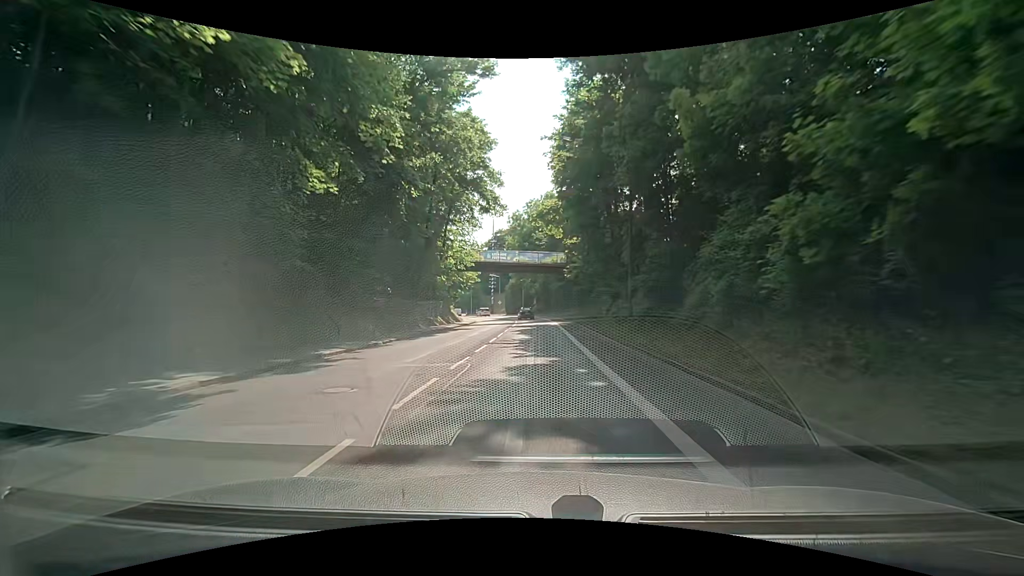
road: secondary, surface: asphalt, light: Day
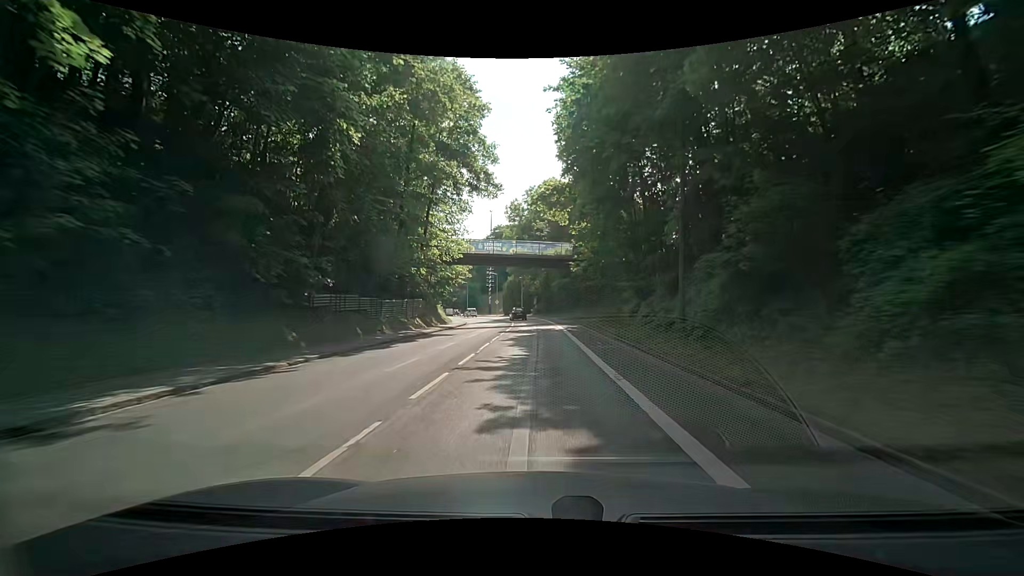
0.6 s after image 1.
(+0.1, +8.0) m; 0°
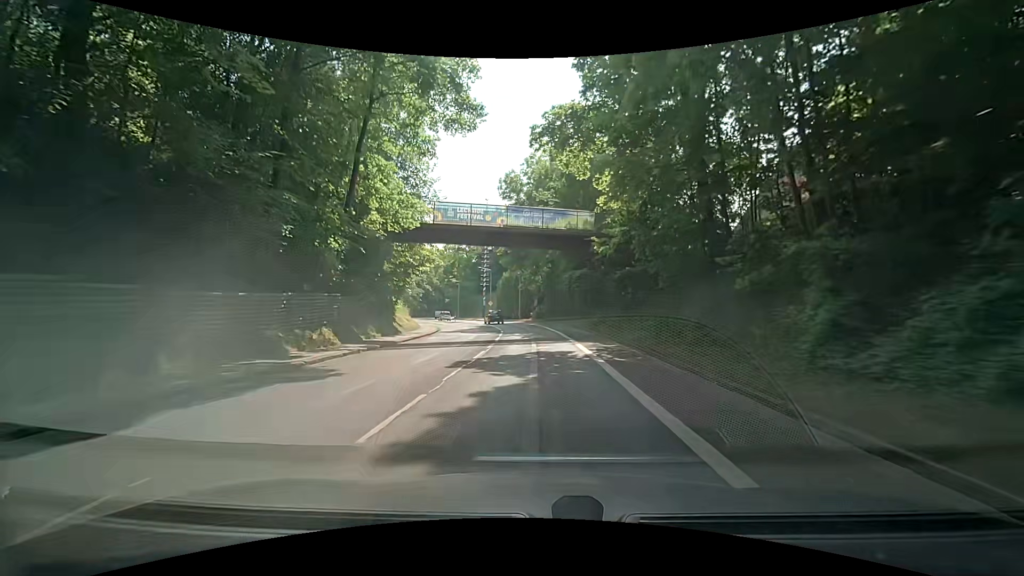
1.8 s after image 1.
(-0.2, +15.8) m; 0°
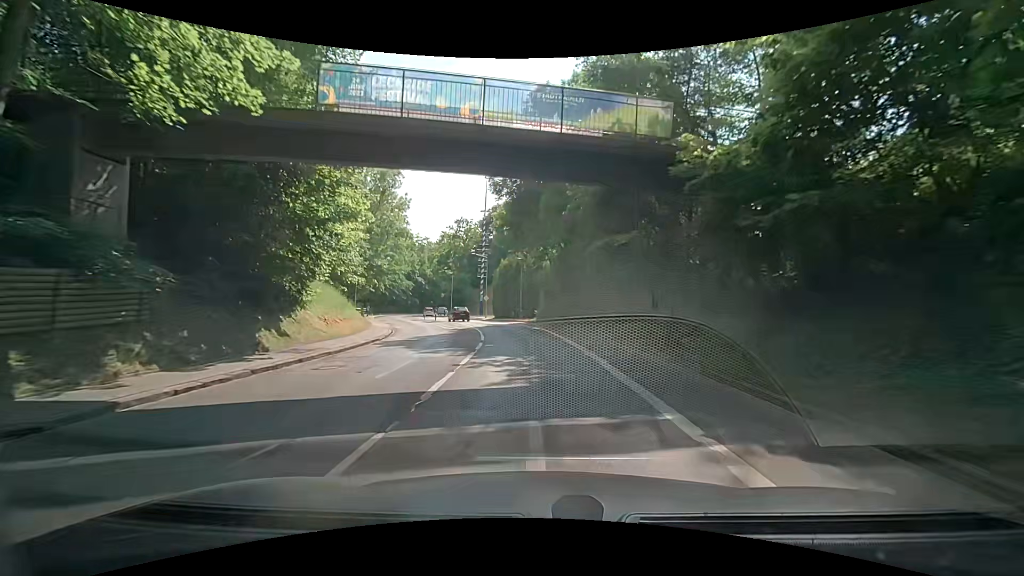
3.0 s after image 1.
(0.0, +15.4) m; 0°
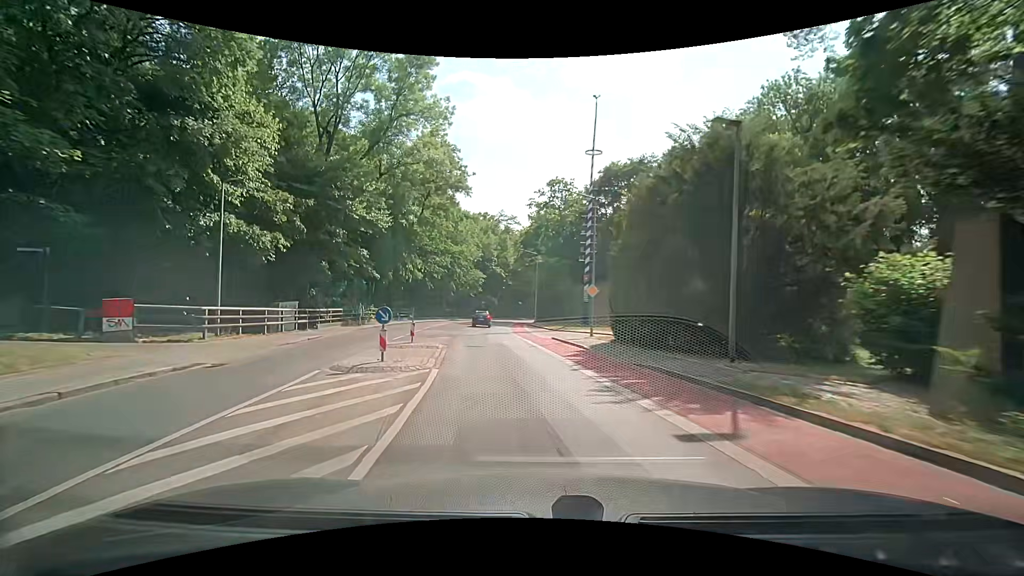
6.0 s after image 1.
(-3.2, +37.2) m; -12°
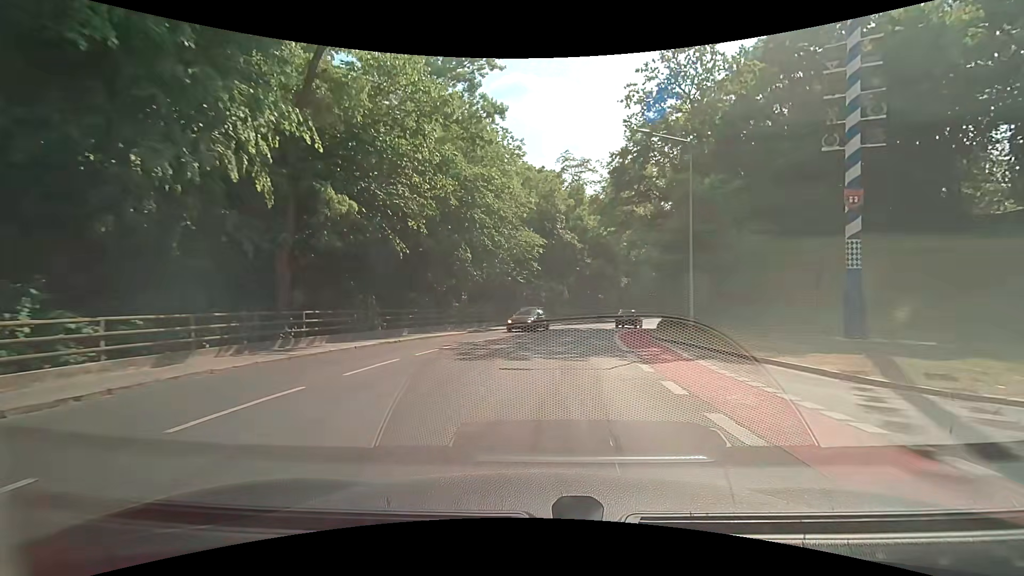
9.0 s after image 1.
(-3.9, +36.0) m; -8°
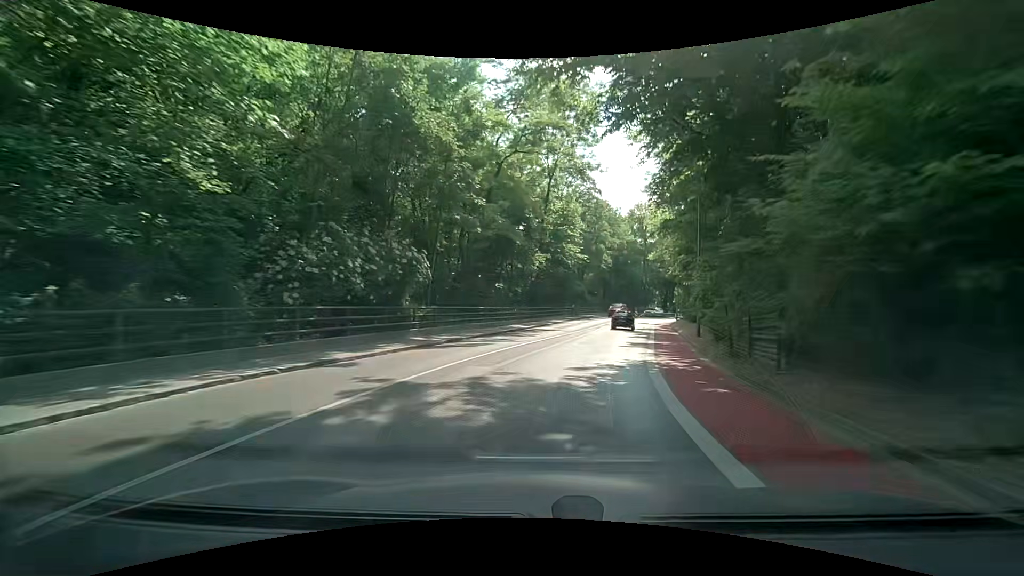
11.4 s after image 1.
(+2.5, +28.5) m; +12°
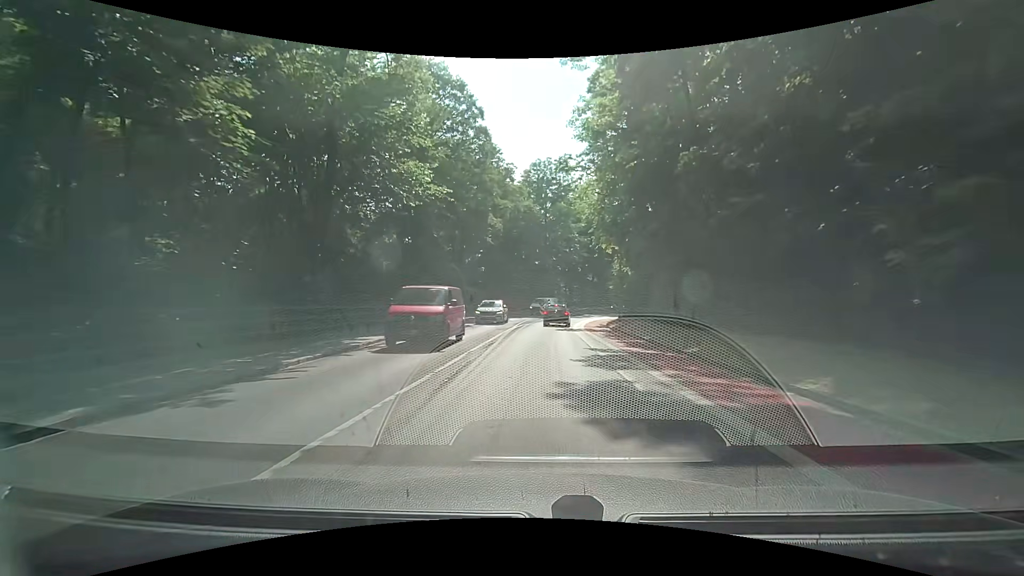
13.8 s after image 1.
(+3.8, +29.1) m; +13°
(0, +10) (0, +20) (+1, +30) (+1, +40) (+3, +50) (+6, +59) (+11, +68) (+17, +76) (+25, +82) (+34, +86) m
